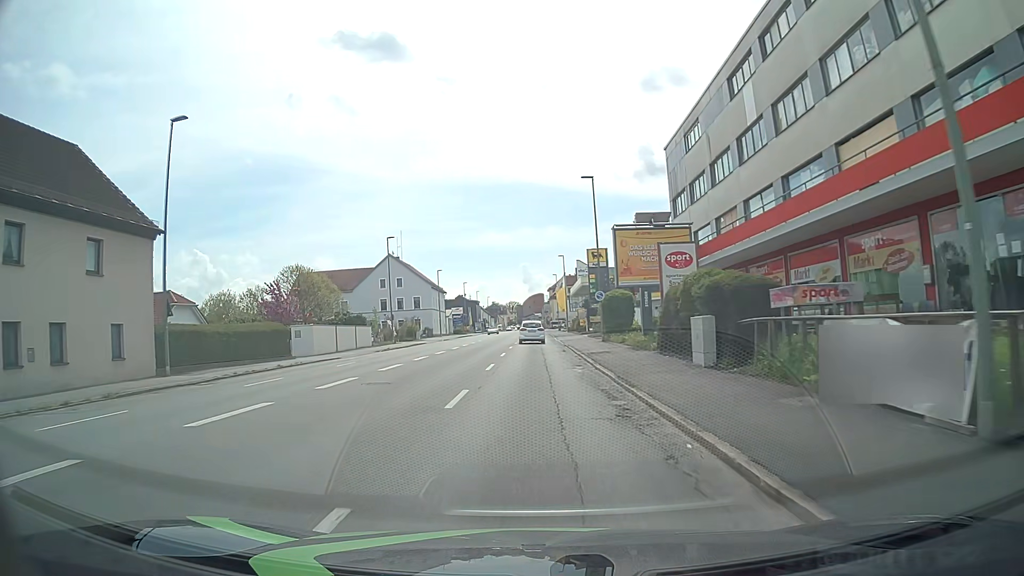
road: tertiary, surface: asphalt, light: Day
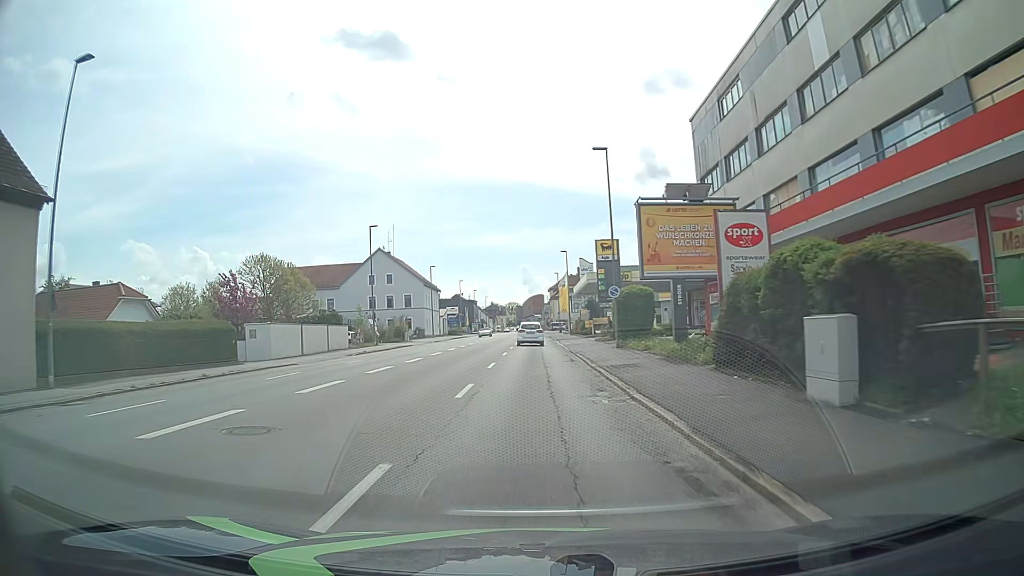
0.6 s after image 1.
(0.0, +7.4) m; 0°
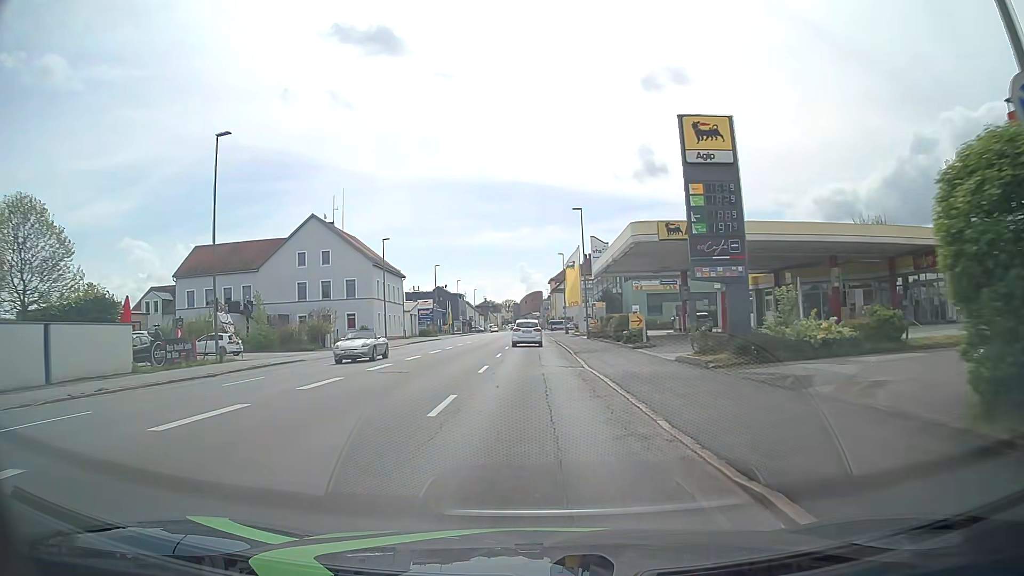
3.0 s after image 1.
(+0.1, +29.7) m; 0°
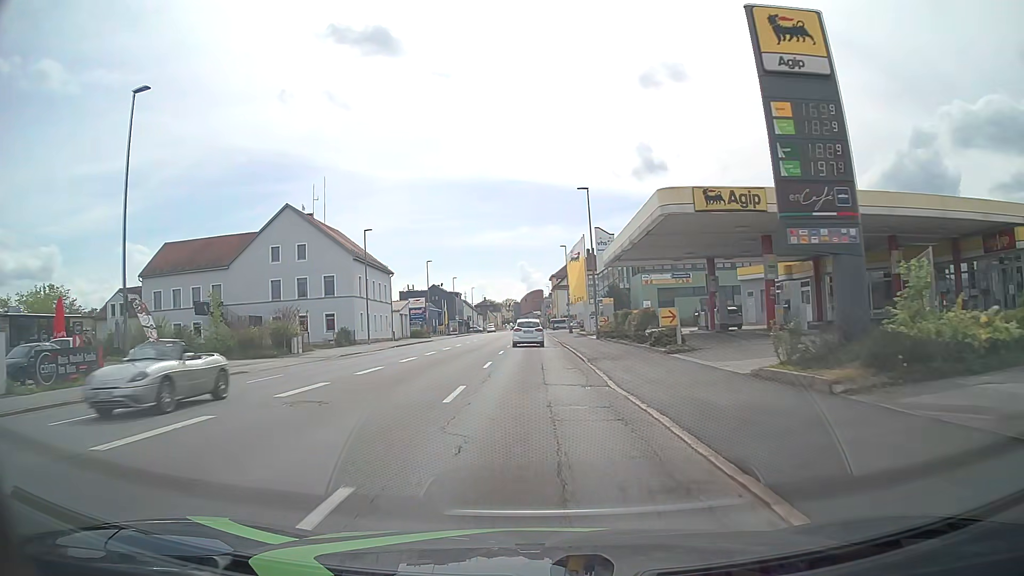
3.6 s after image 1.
(+0.1, +7.4) m; 0°
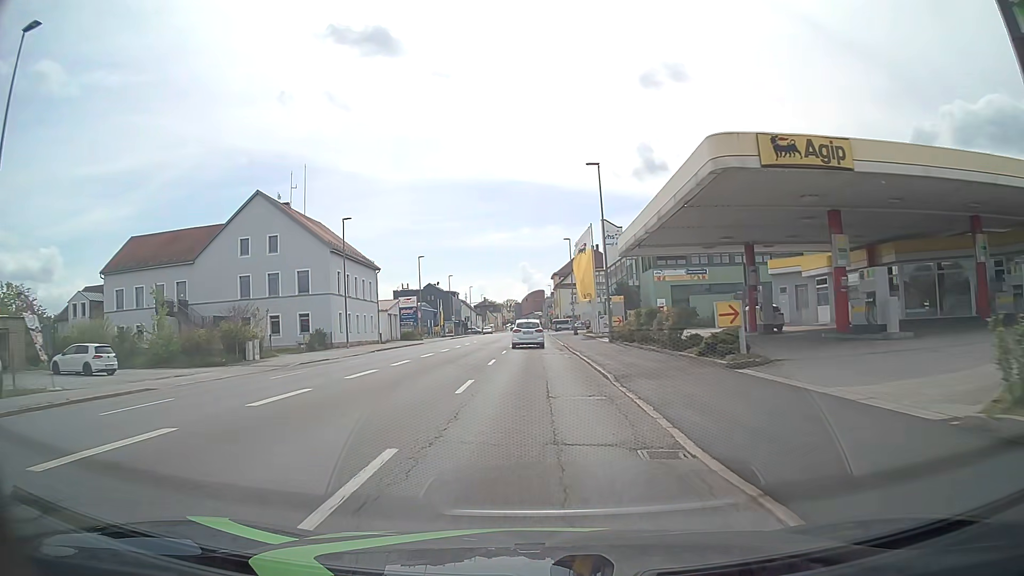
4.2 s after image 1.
(0.0, +7.3) m; 0°
(0, +10) (0, +20) (0, +30) (0, +40) (0, +50) (0, +60) (0, +70) (0, +80) (0, +90) (0, +100) m
